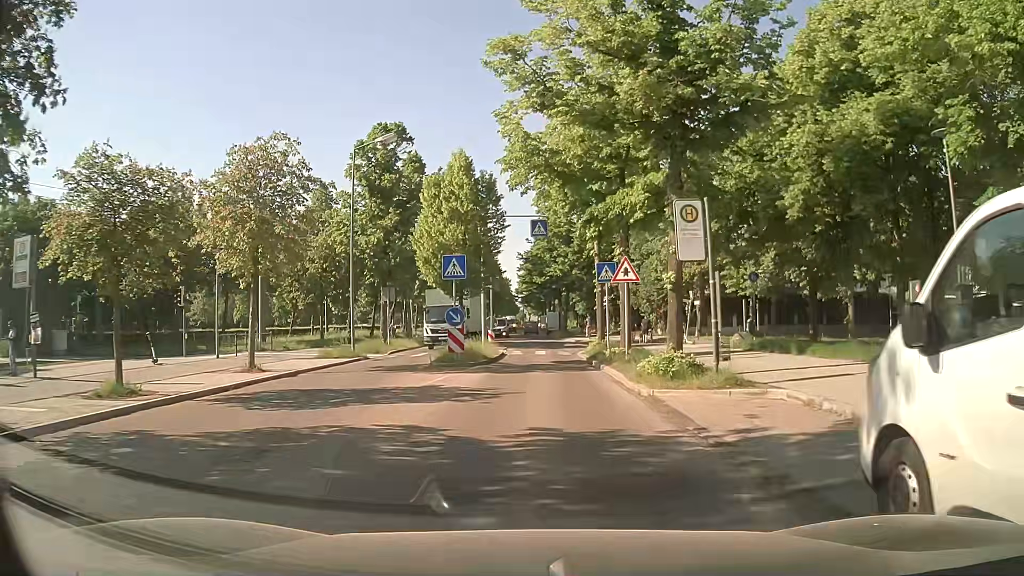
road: residential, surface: asphalt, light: Day
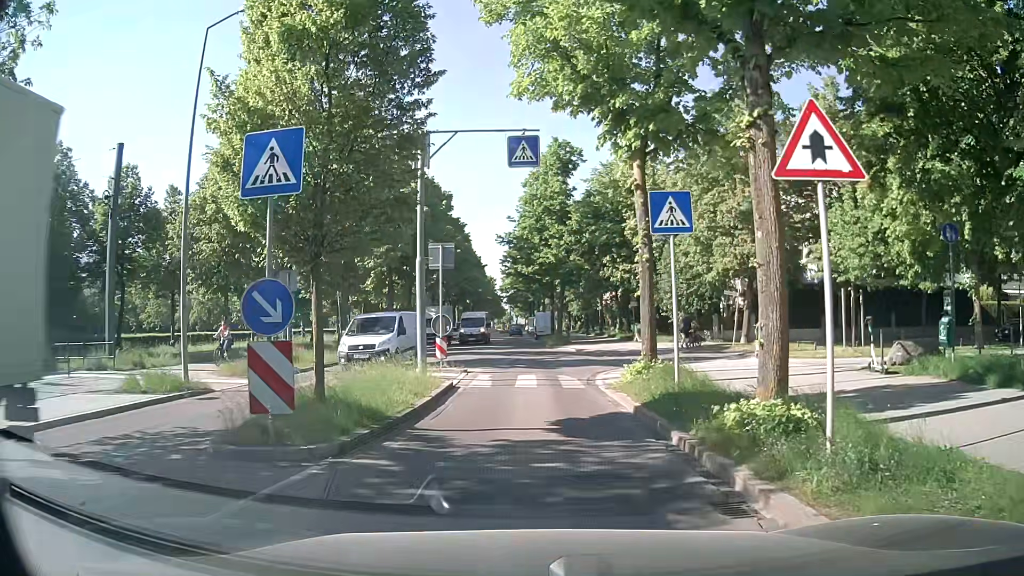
(+0.4, +14.0) m; +1°
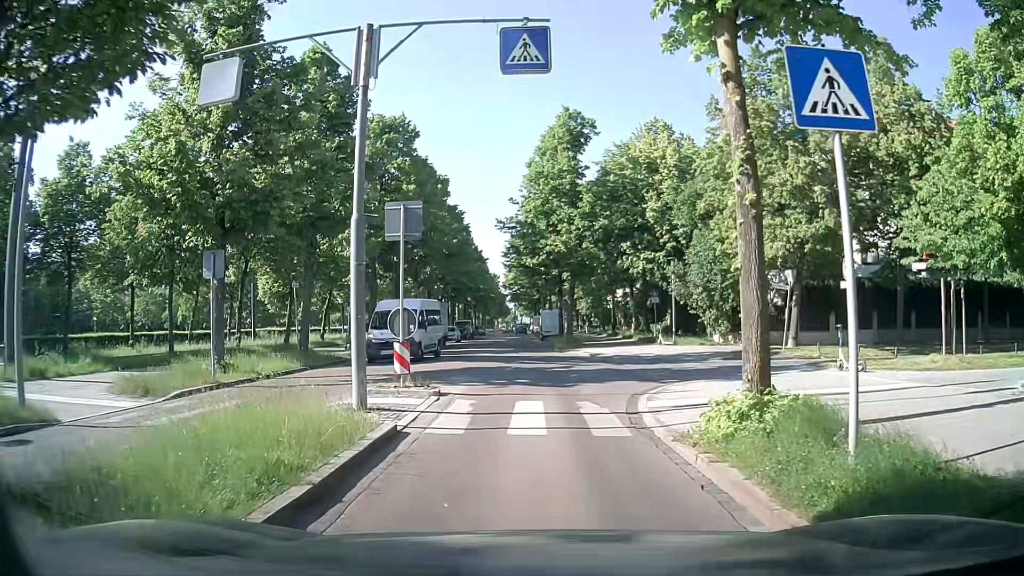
(+0.1, +6.4) m; +1°
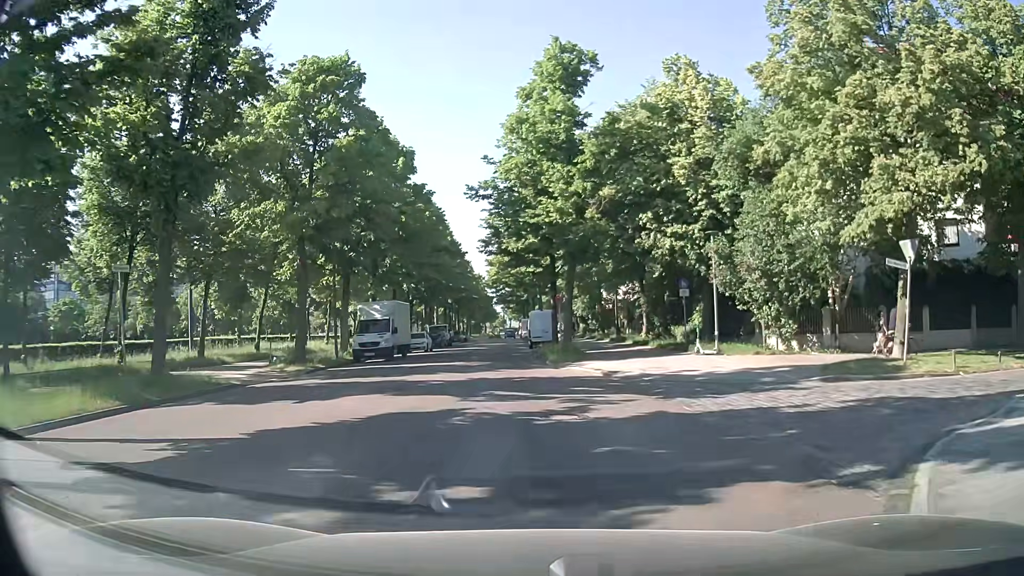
(+0.3, +11.1) m; +2°
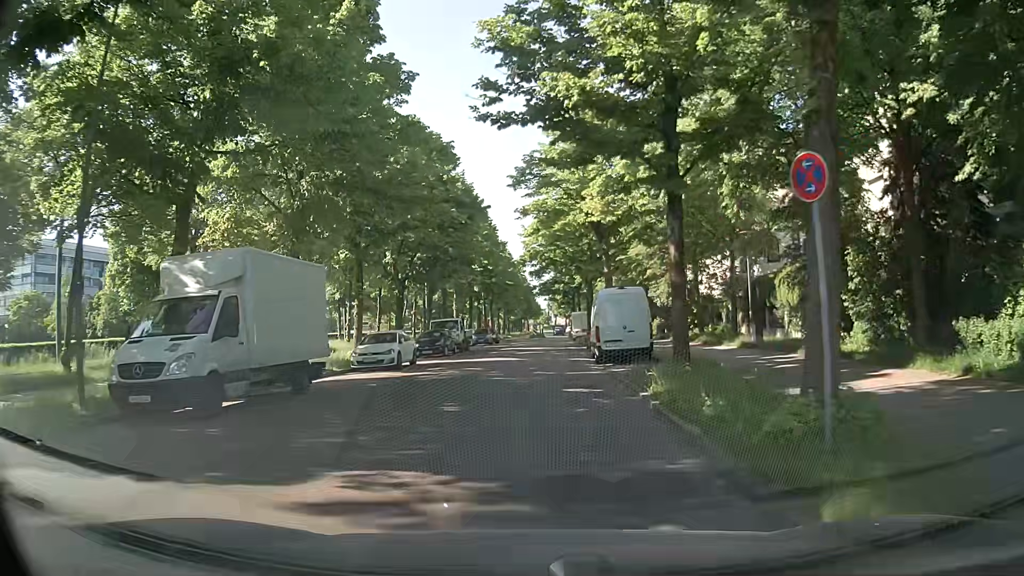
(-1.0, +22.7) m; -4°
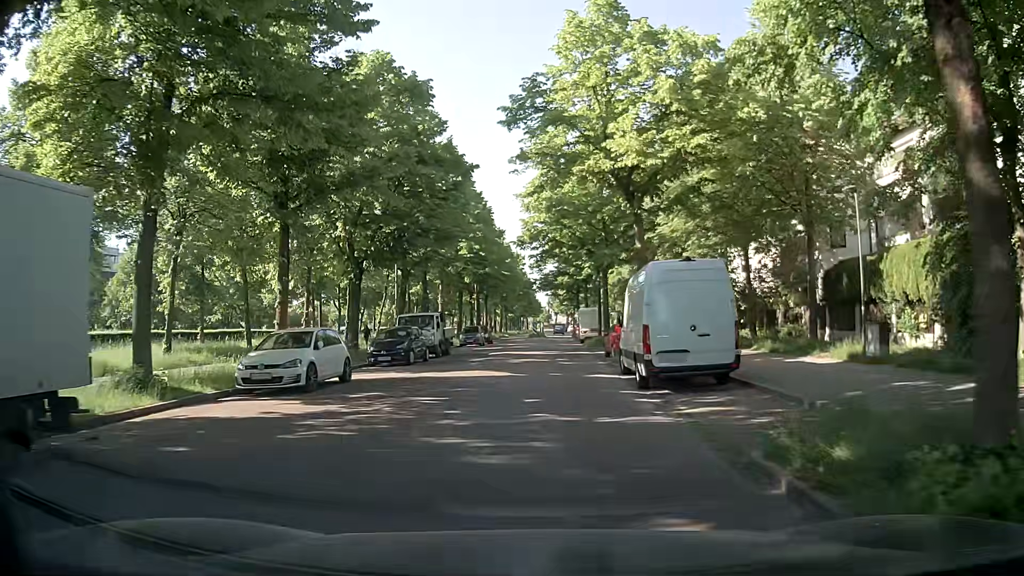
(0.0, +9.8) m; 0°
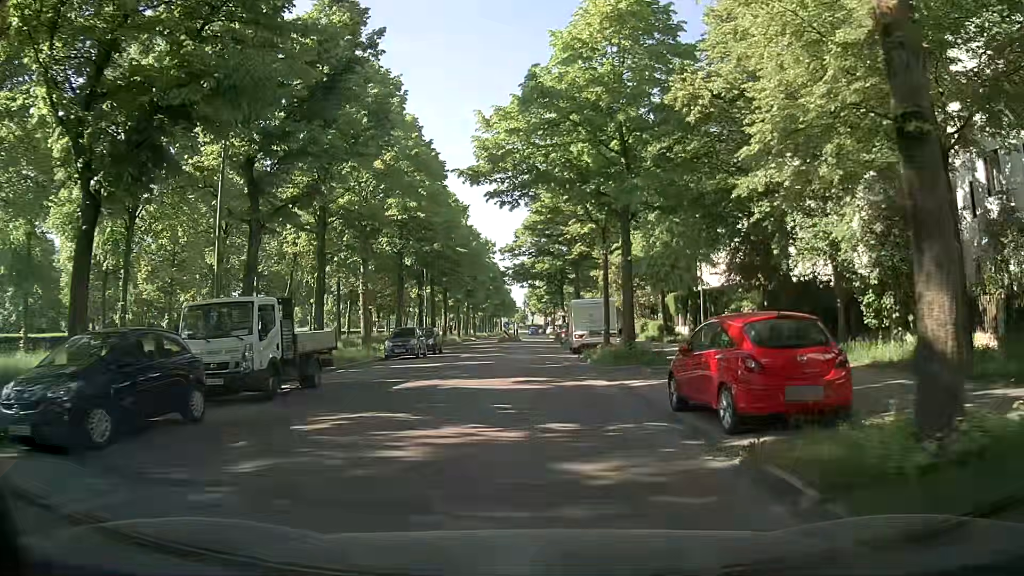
(+0.4, +17.9) m; +3°
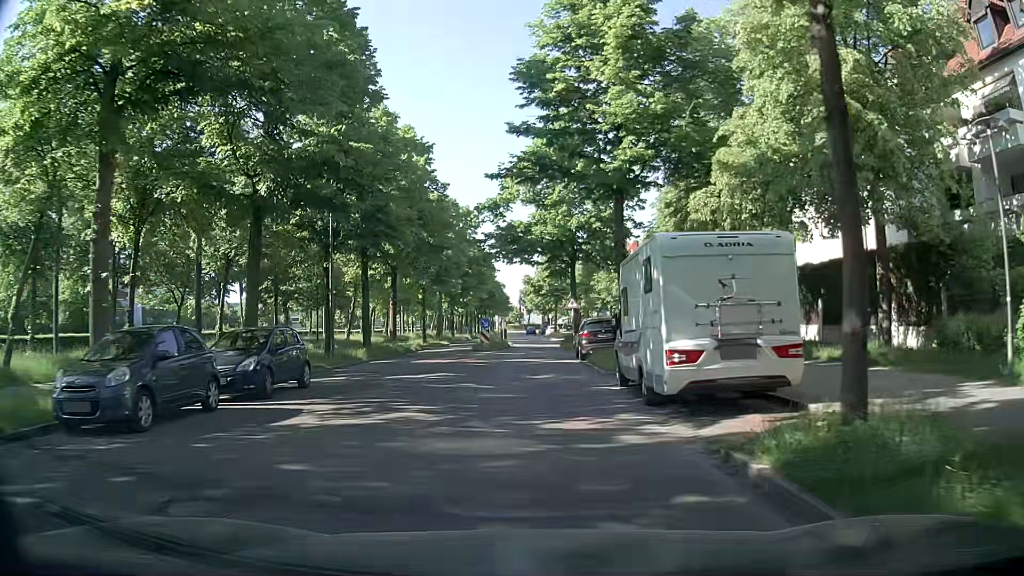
(0.0, +23.1) m; 0°
(0, +10) (0, +20) (0, +30) (0, +40) (+1, +50) (0, +60) (-1, +70) (-1, +80) (-1, +90) (-1, +100) m
